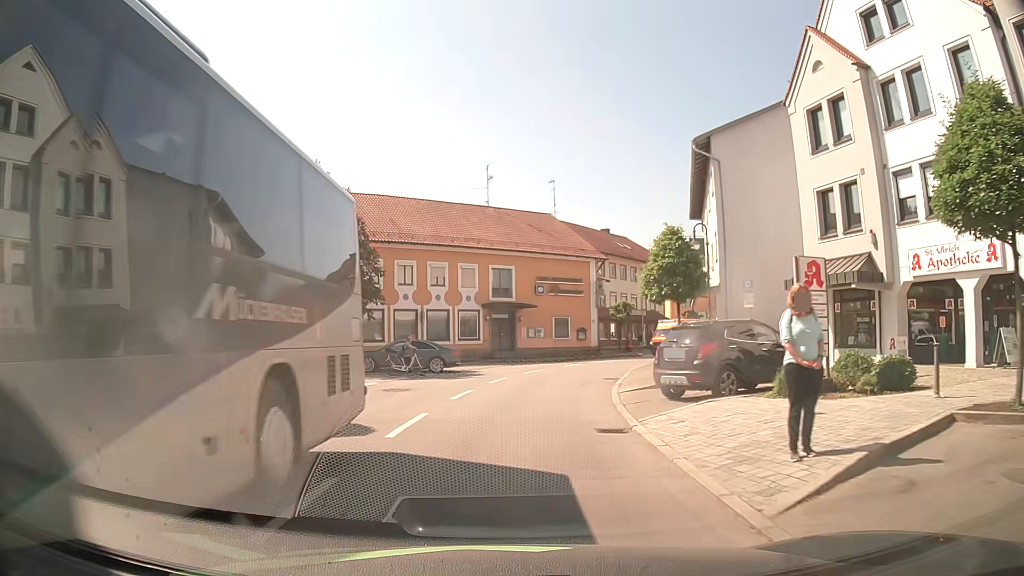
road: secondary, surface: asphalt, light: Day
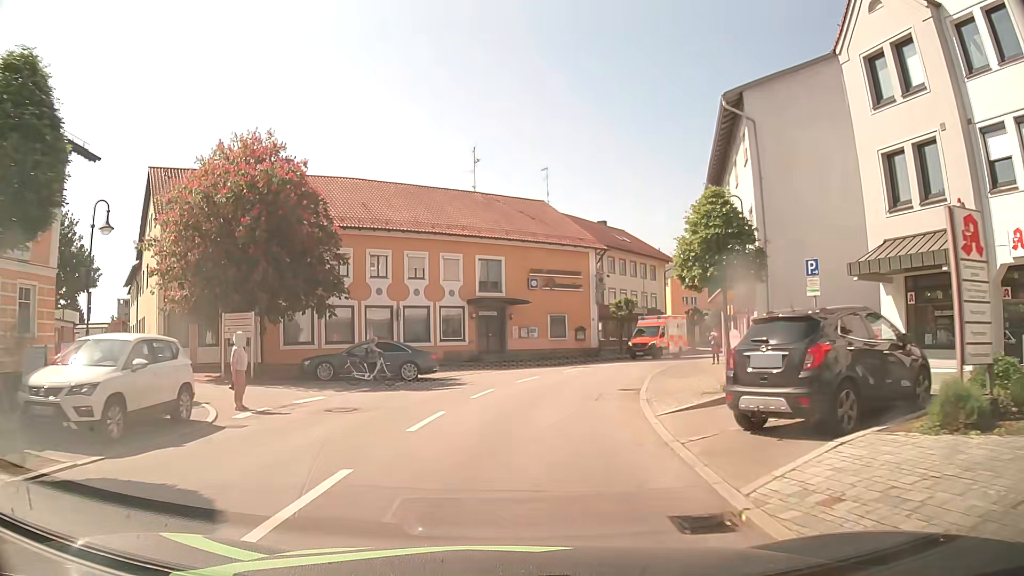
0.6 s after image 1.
(0.0, +5.5) m; 0°
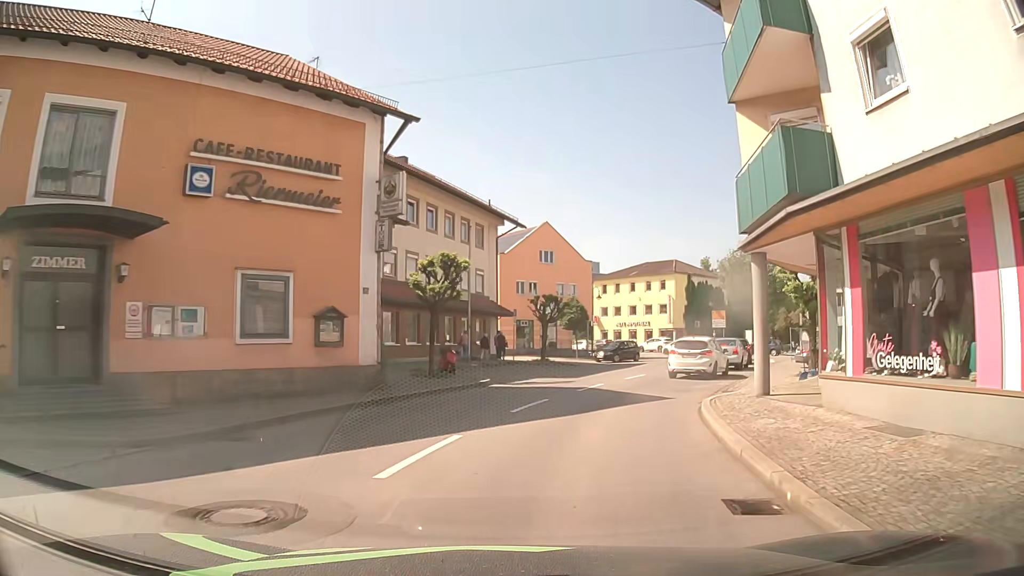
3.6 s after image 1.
(+3.4, +26.7) m; +17°
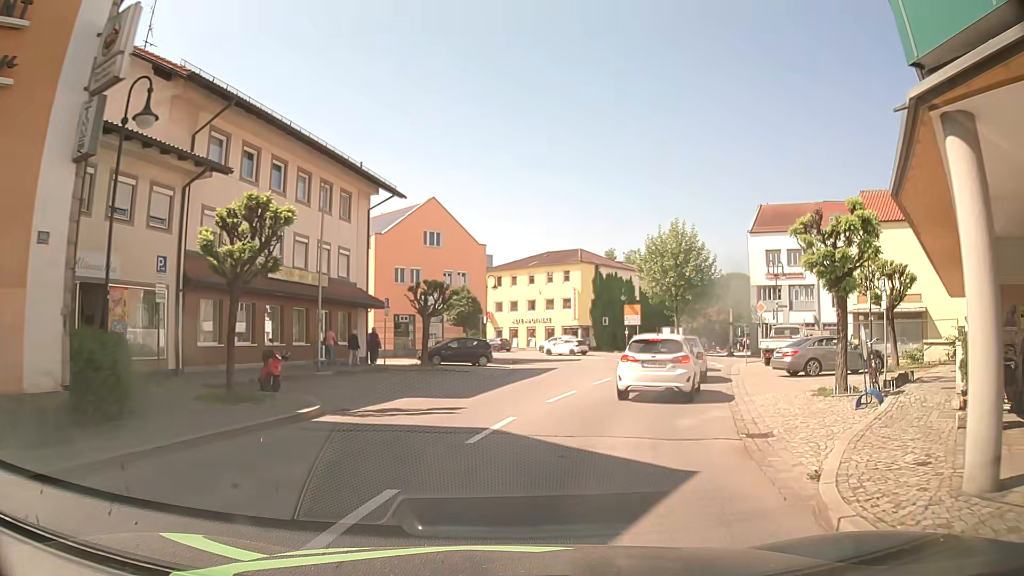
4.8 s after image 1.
(+0.7, +9.0) m; +8°
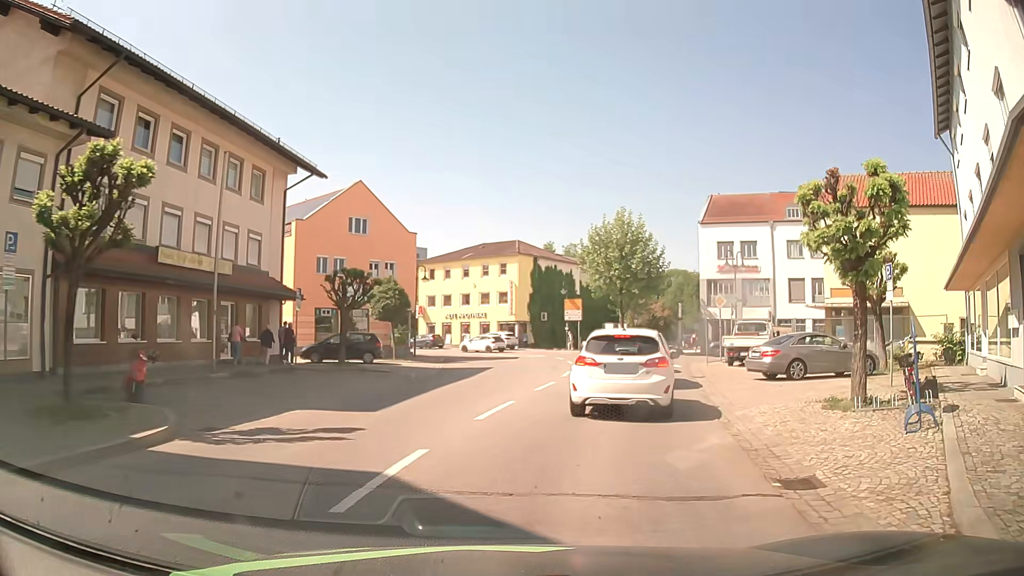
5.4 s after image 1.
(+0.2, +3.6) m; +6°
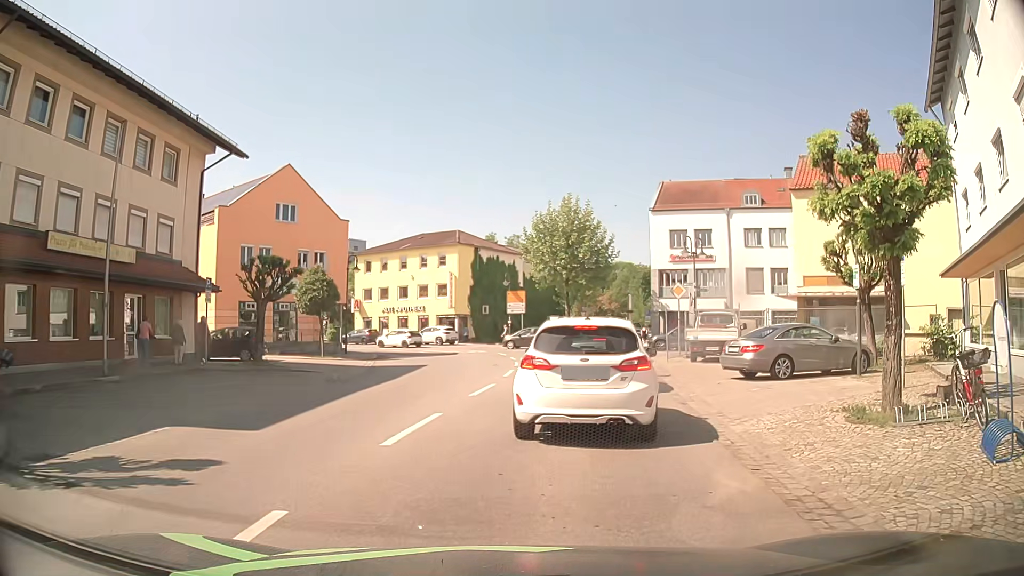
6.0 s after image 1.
(+0.1, +3.0) m; +7°
